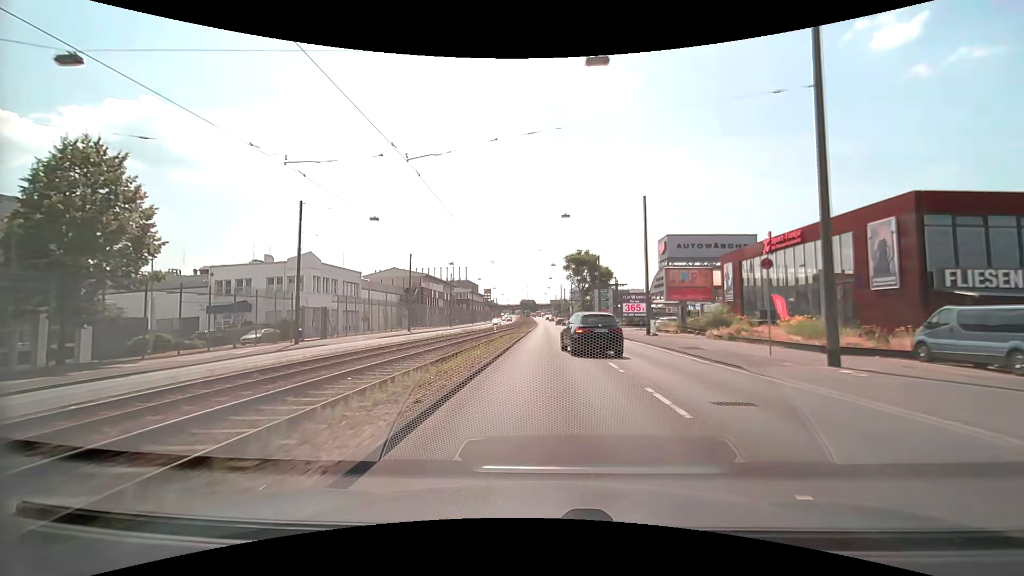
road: primary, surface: asphalt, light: Day
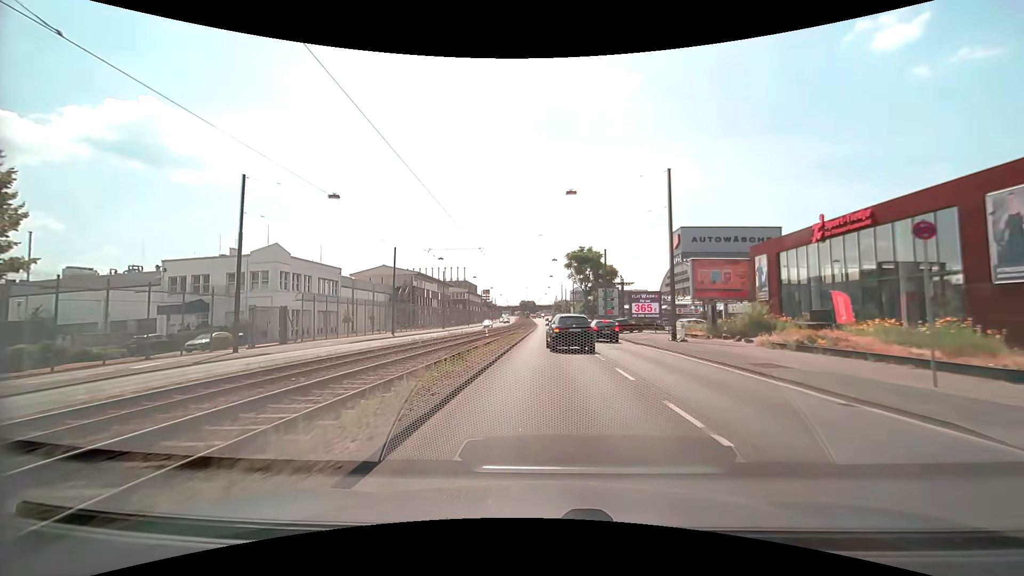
(0.0, +7.4) m; 0°
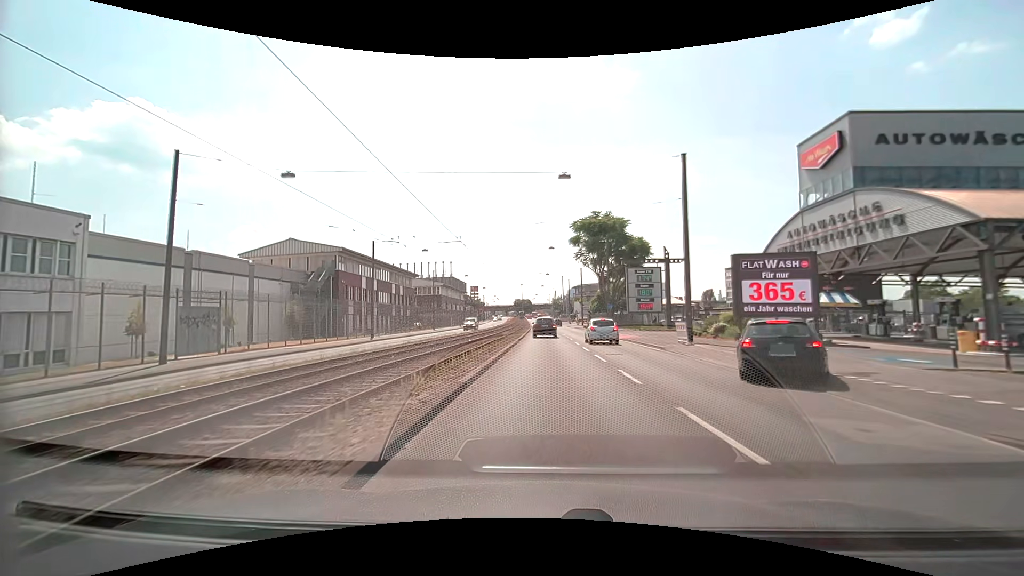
(+0.1, +36.6) m; 0°
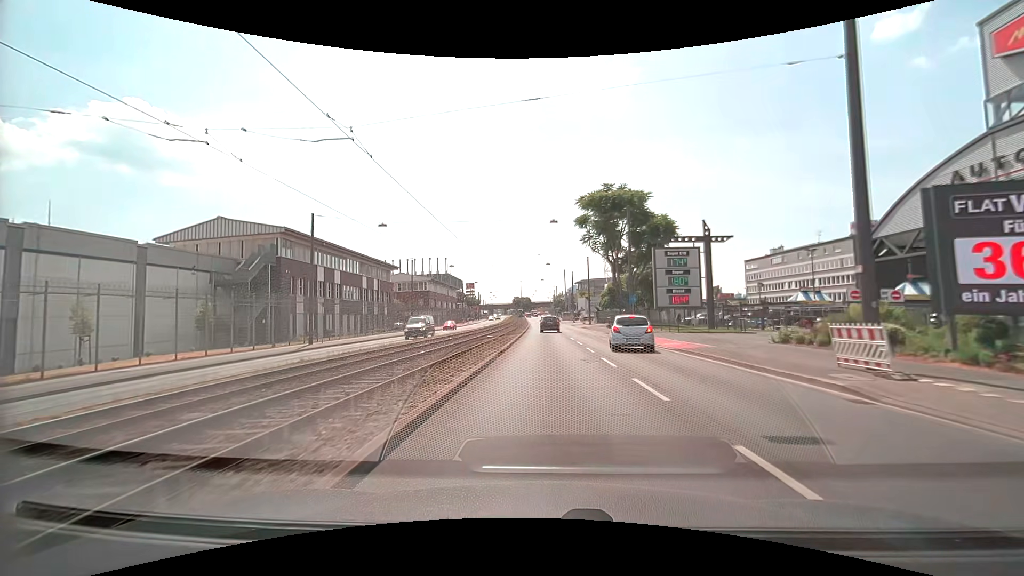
(0.0, +14.6) m; 0°
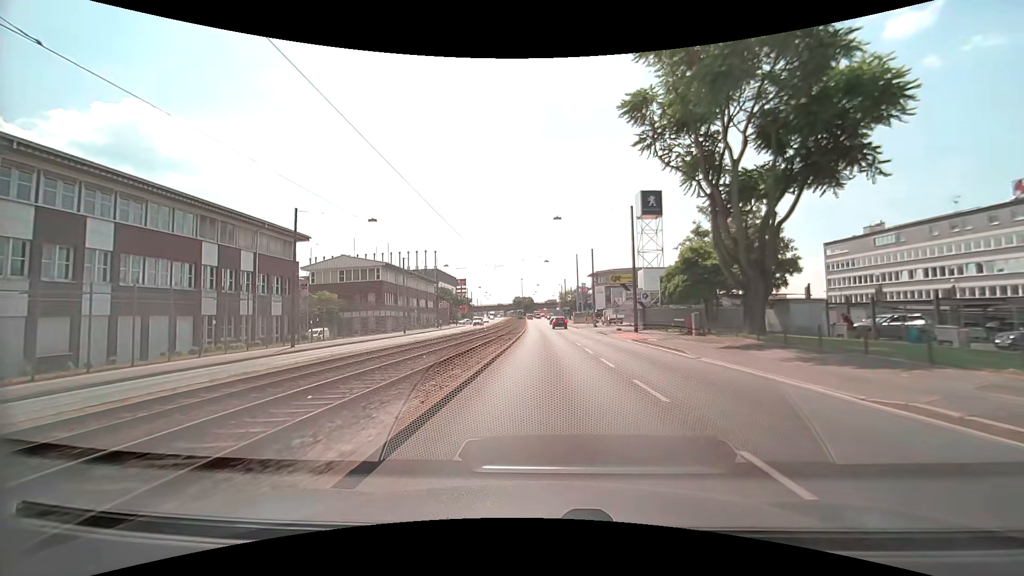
(-0.3, +36.1) m; -1°
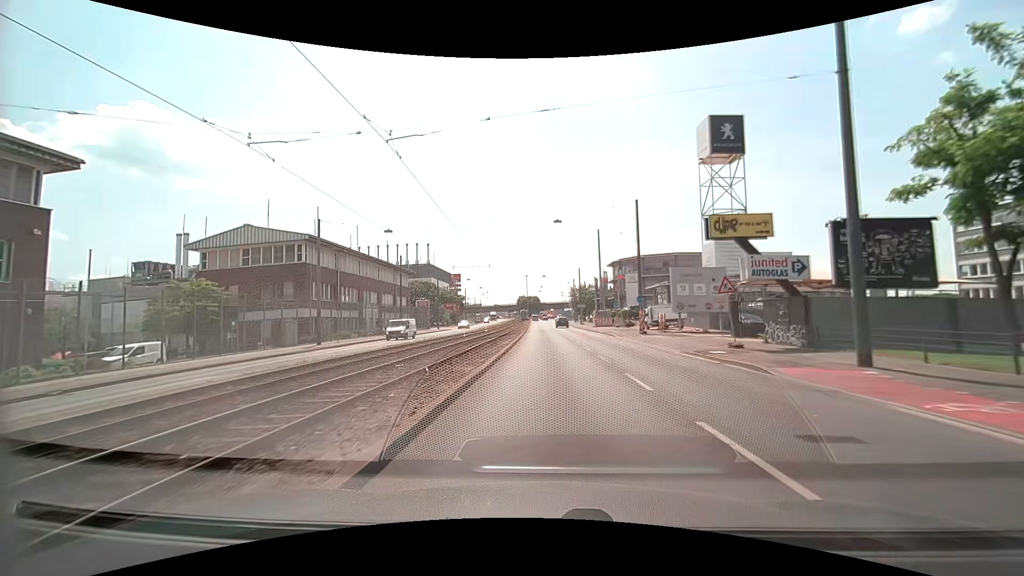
(-0.2, +28.6) m; -1°
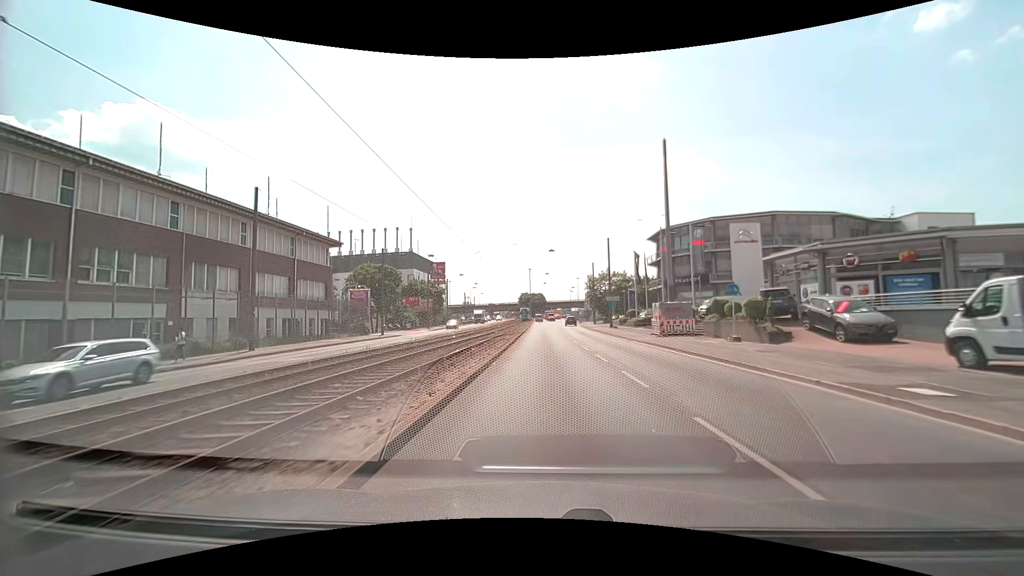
(-0.2, +35.8) m; -1°
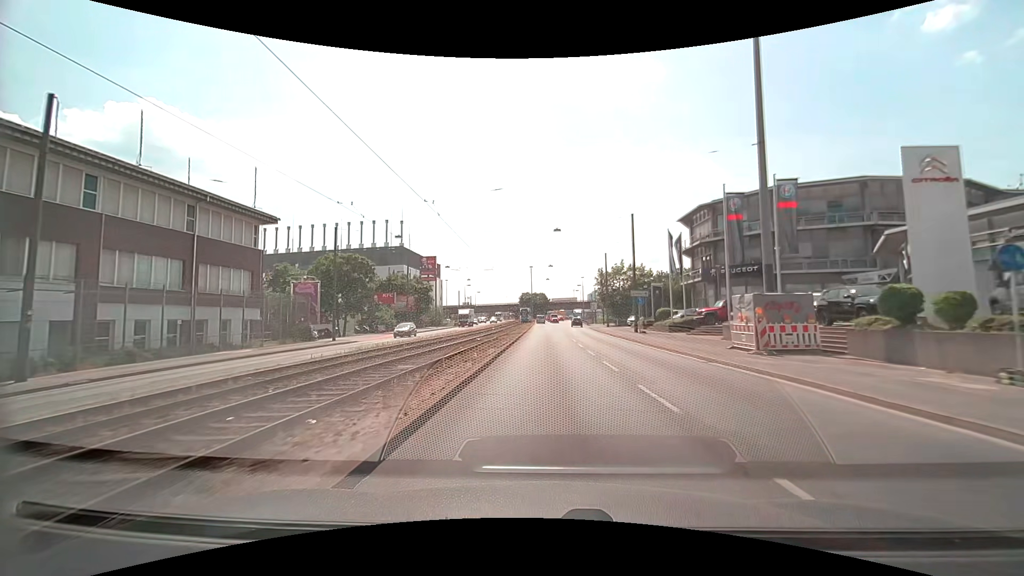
(0.0, +14.5) m; 0°
(0, +10) (0, +20) (0, +30) (0, +40) (0, +50) (0, +60) (0, +70) (0, +80) (0, +90) (0, +100) m
